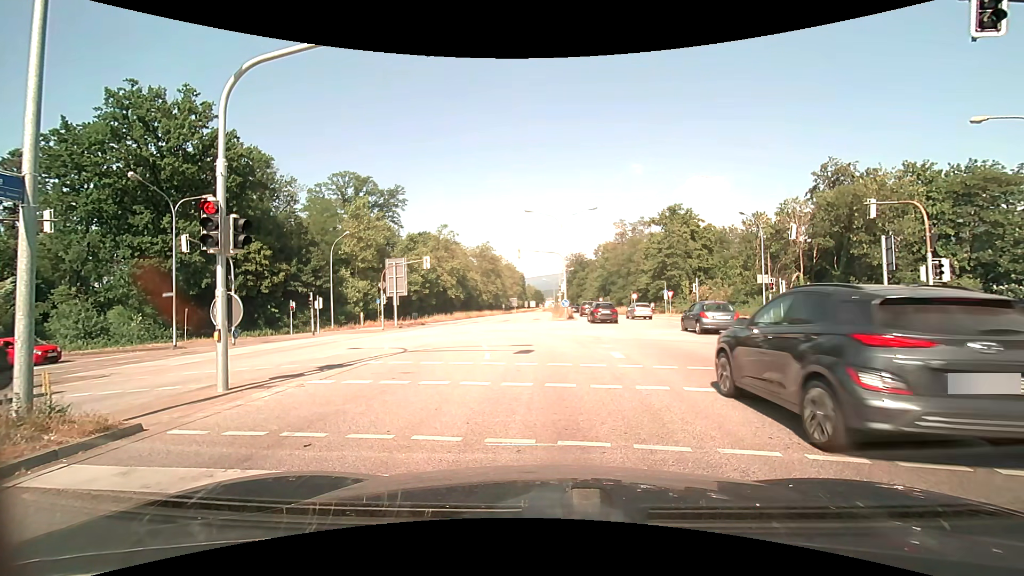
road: primary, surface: asphalt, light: Day
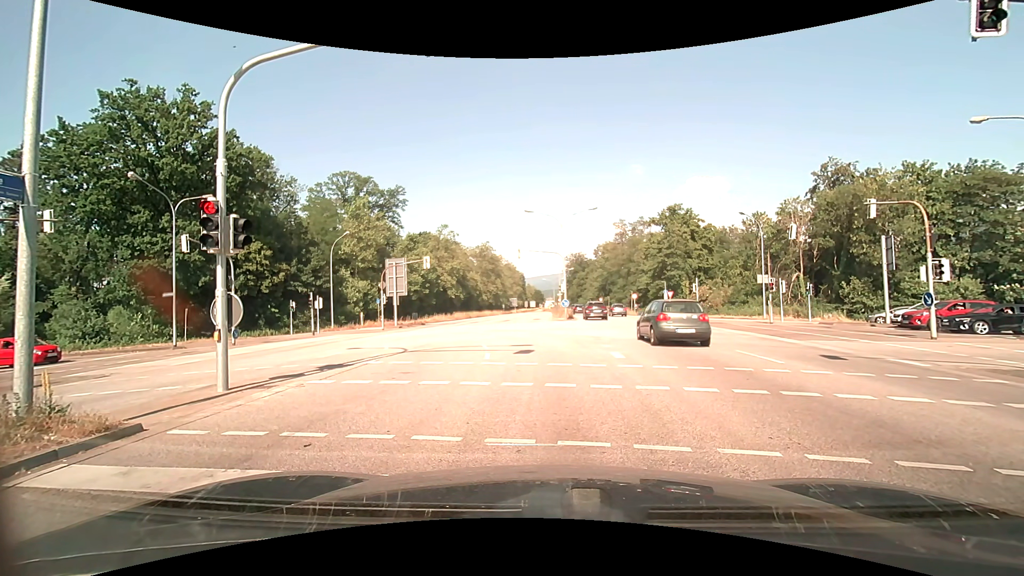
(0.0, 0.0) m; 0°
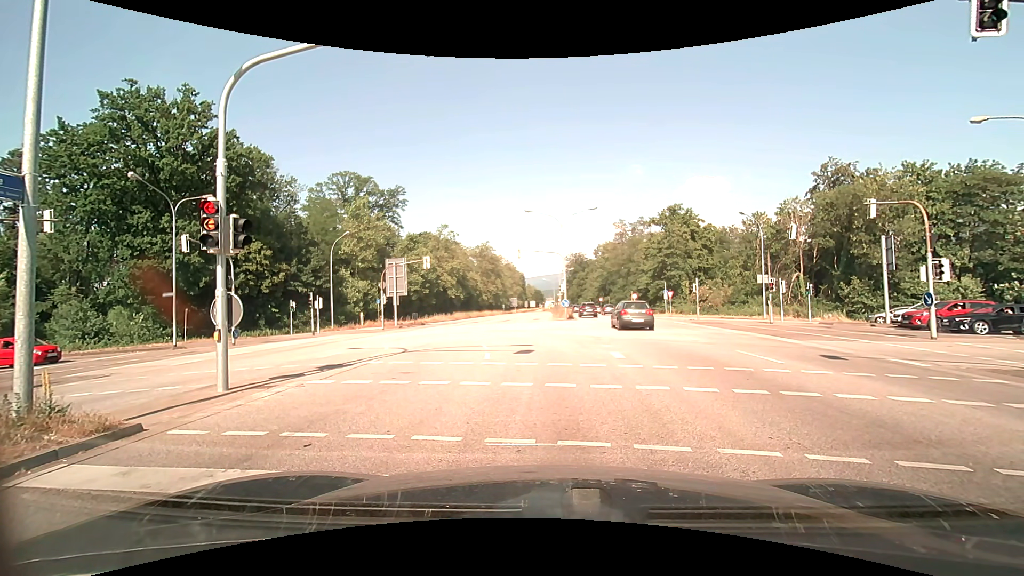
(0.0, 0.0) m; 0°
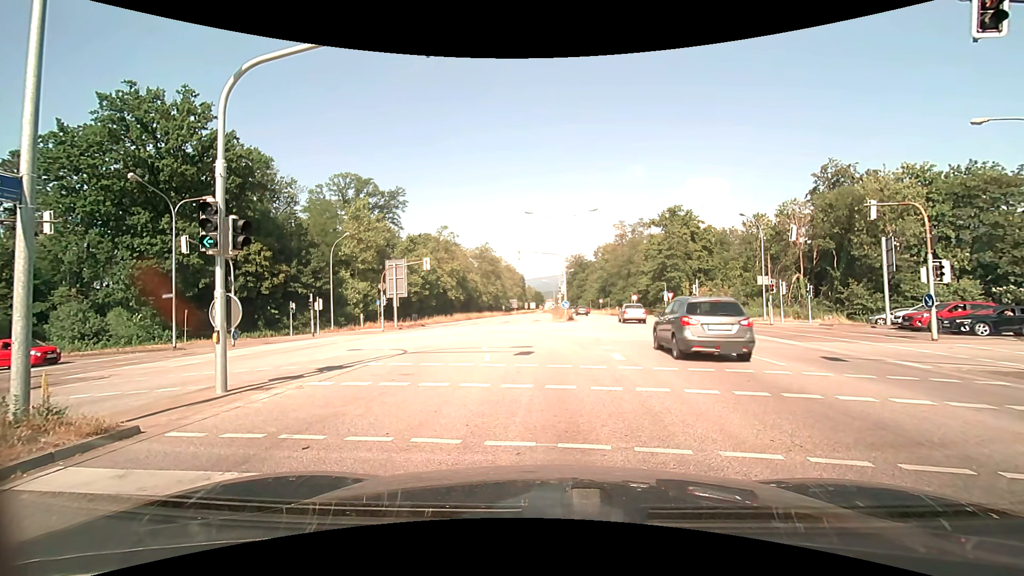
(0.0, 0.0) m; 0°
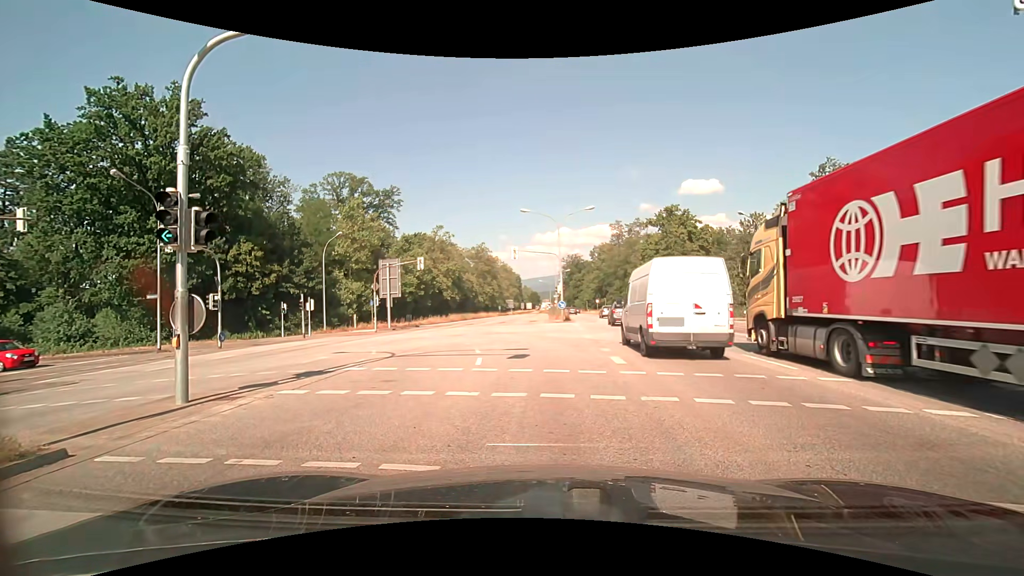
(0.0, +0.8) m; 0°
